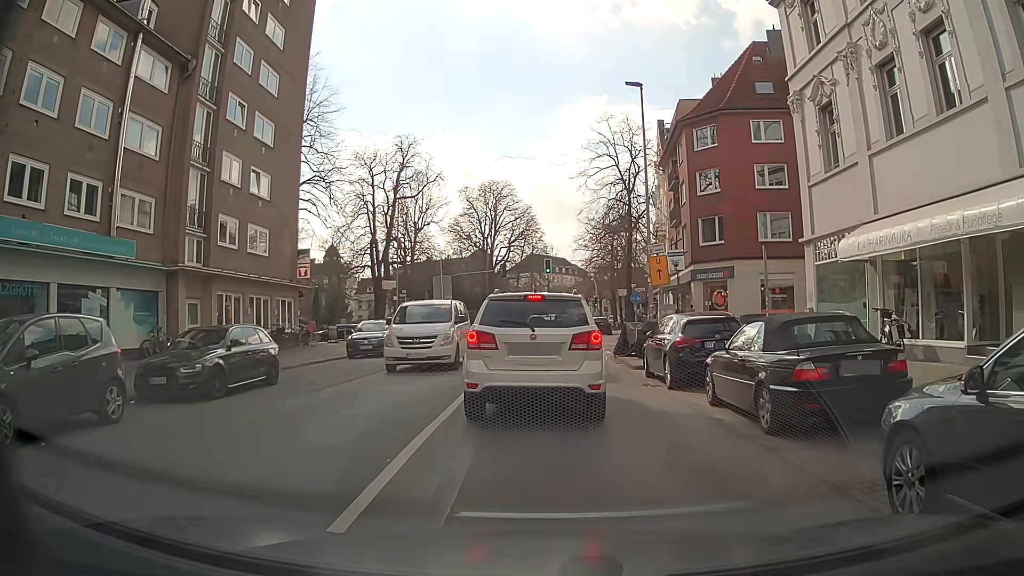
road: secondary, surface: asphalt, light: Day
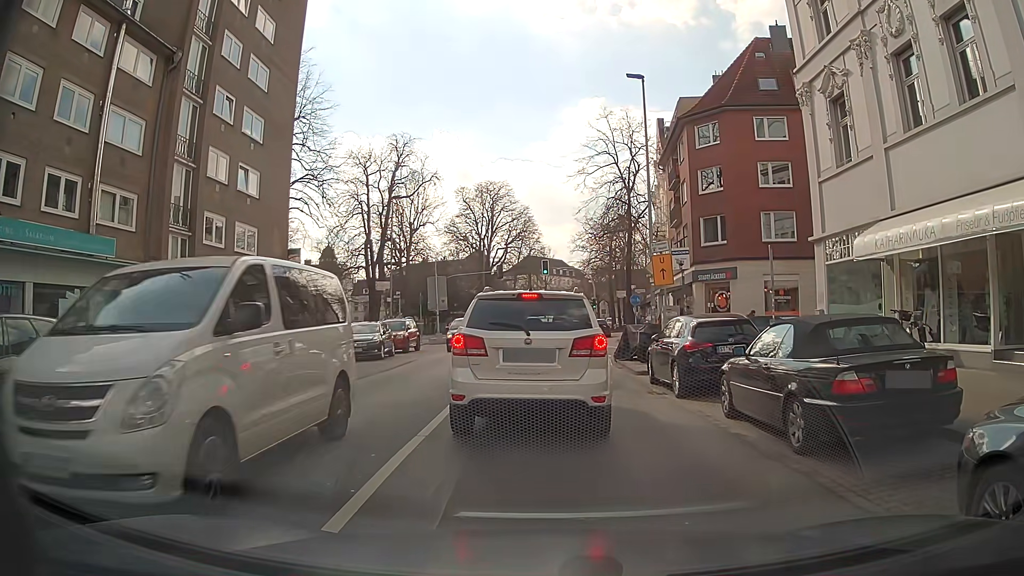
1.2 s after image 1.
(0.0, +1.1) m; 0°
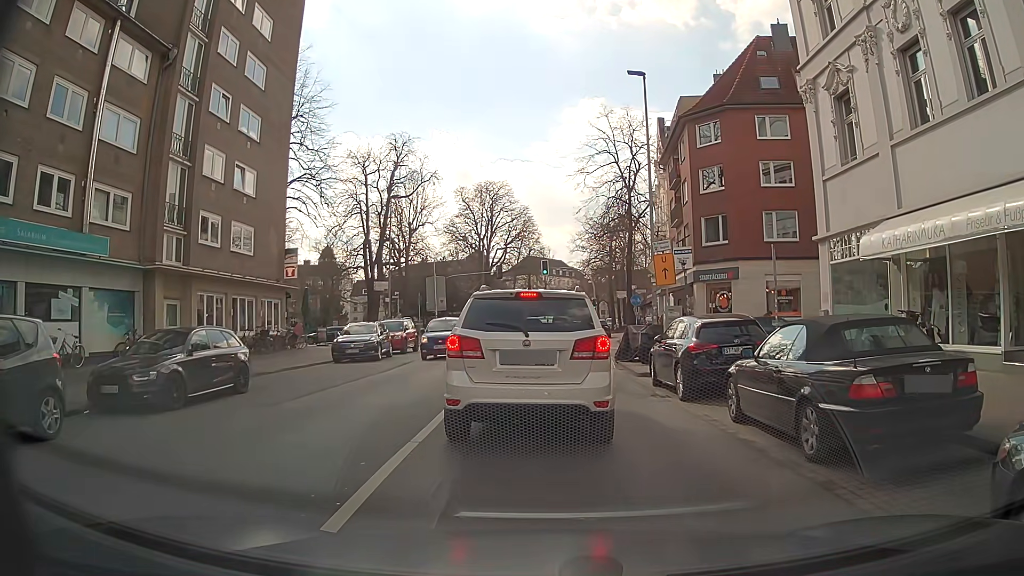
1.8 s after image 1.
(0.0, +0.4) m; 0°
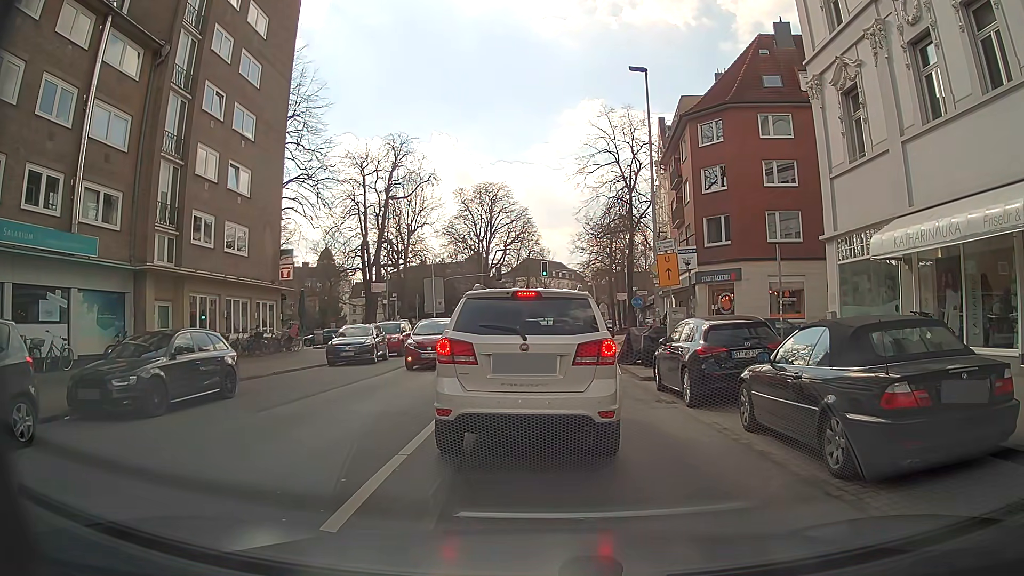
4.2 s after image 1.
(0.0, +0.7) m; 0°
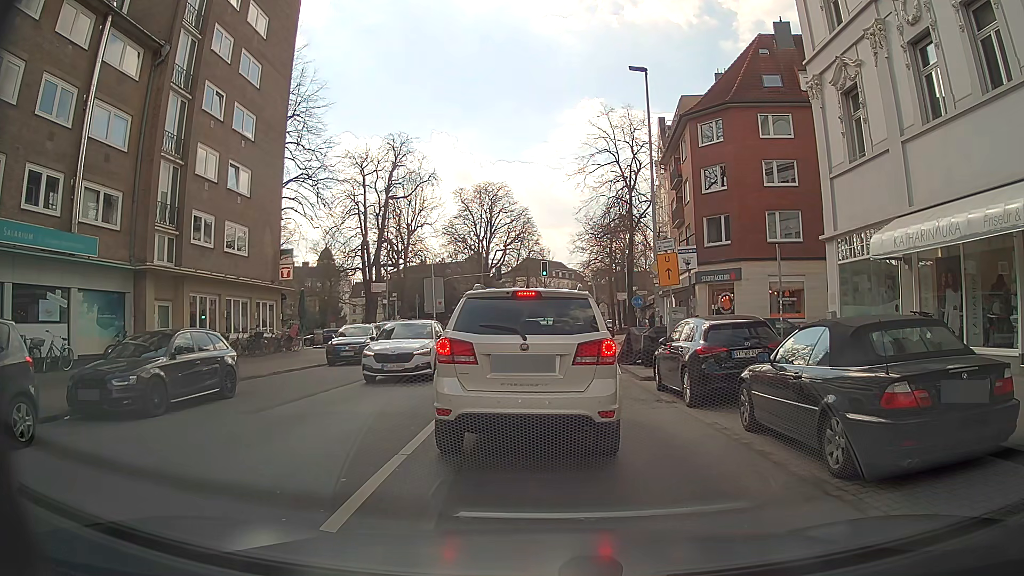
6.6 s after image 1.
(0.0, +0.1) m; 0°
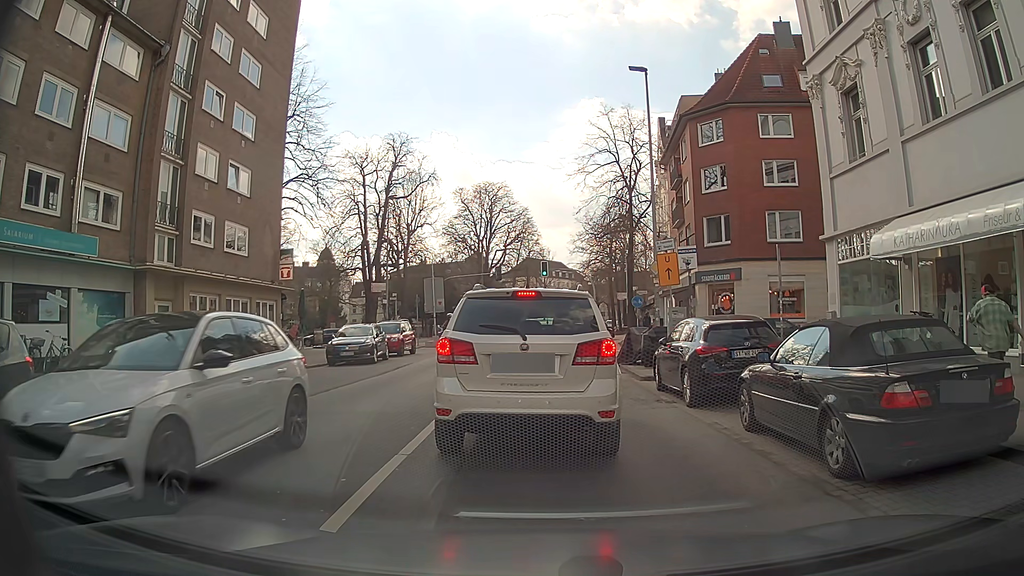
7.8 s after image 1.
(0.0, 0.0) m; 0°
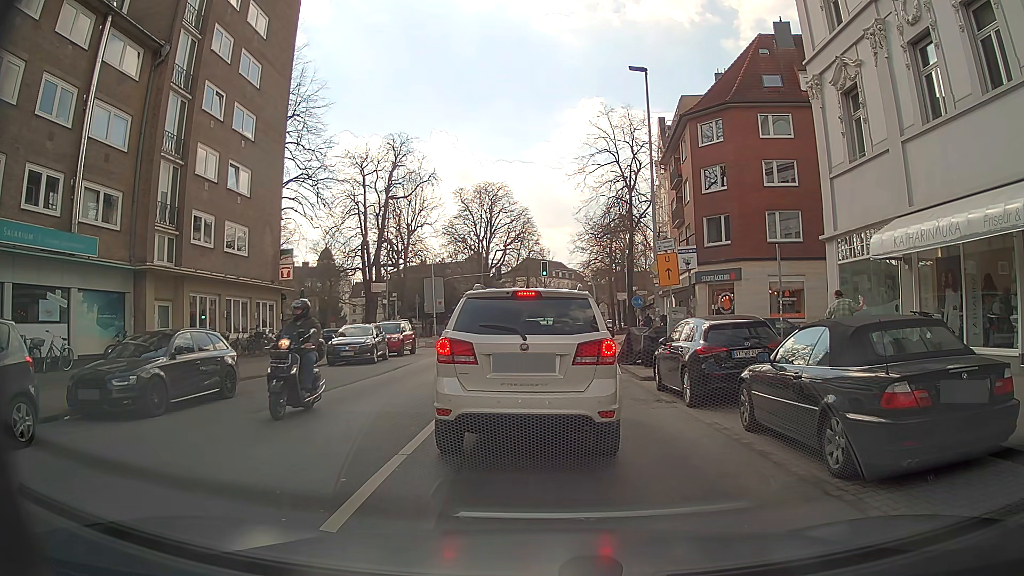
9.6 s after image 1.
(0.0, 0.0) m; 0°
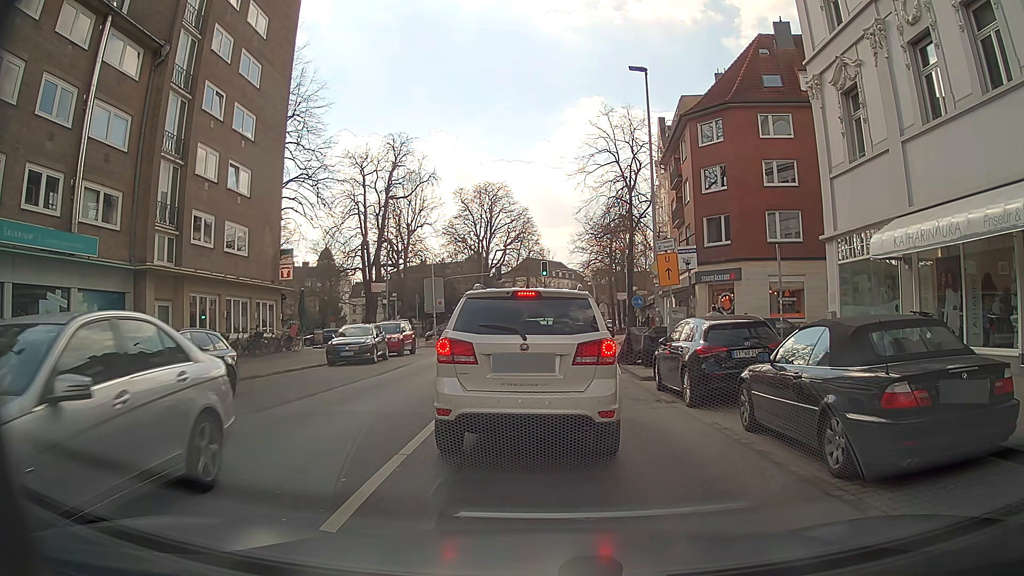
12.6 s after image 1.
(0.0, 0.0) m; 0°
